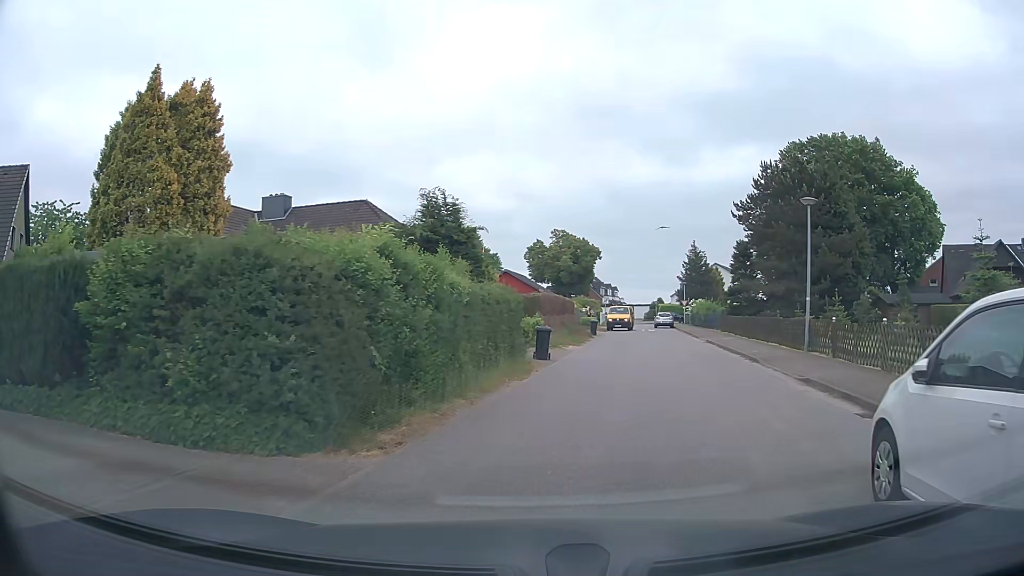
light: Day
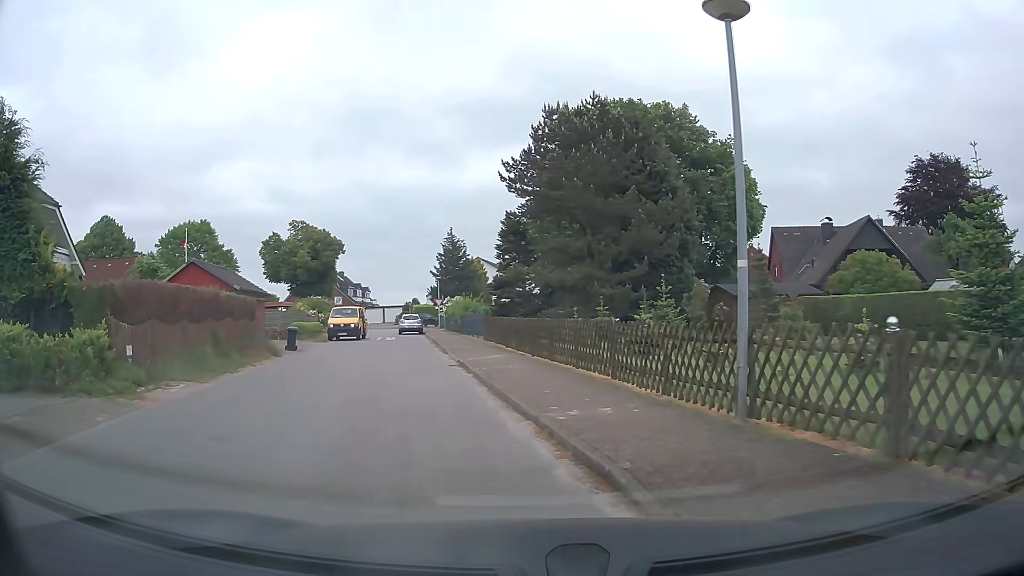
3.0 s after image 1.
(+3.5, +13.7) m; +21°
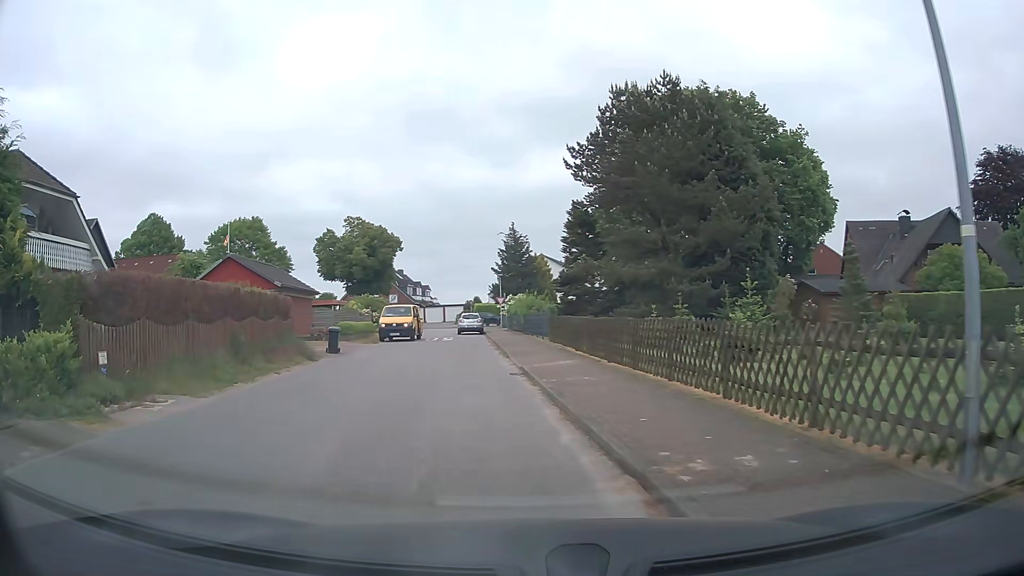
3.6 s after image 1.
(-0.1, +3.0) m; -5°
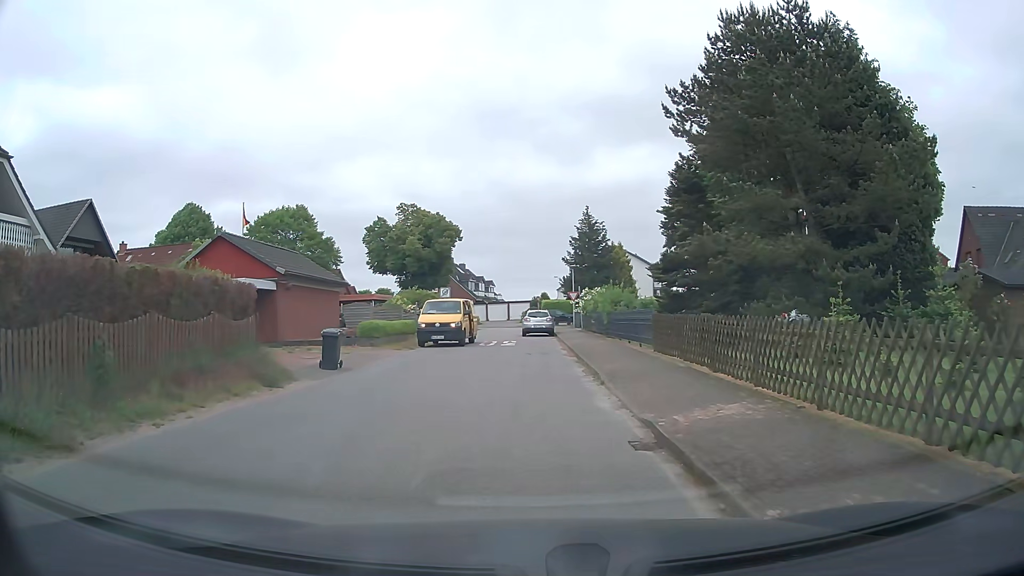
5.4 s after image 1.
(-0.7, +8.4) m; -6°
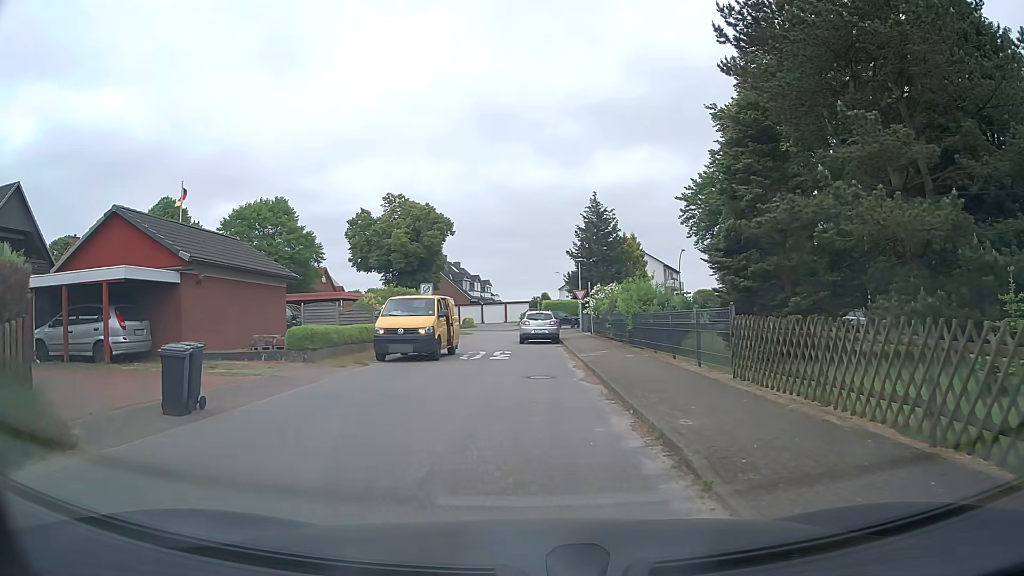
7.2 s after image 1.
(-0.1, +7.5) m; 0°
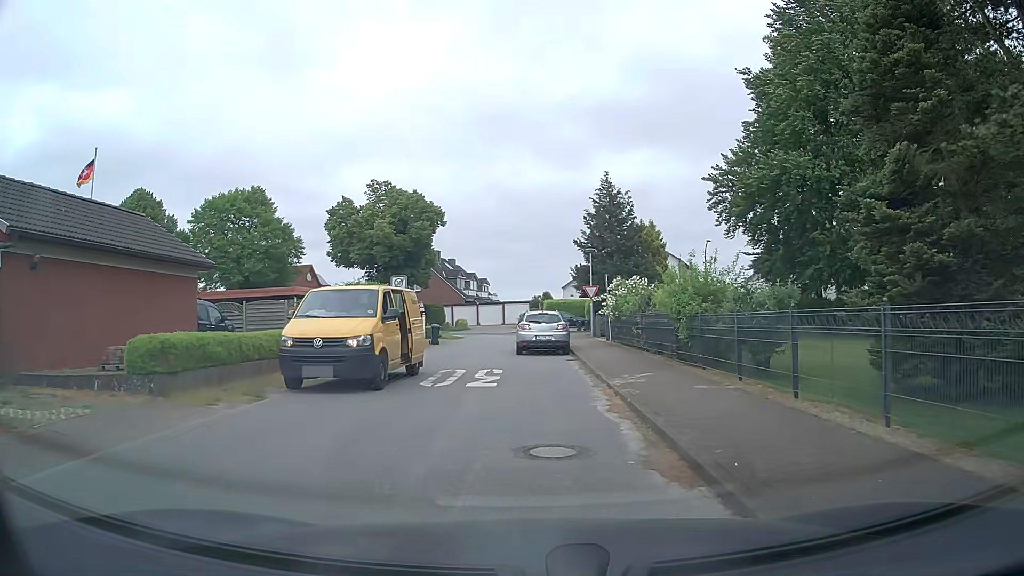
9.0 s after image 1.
(0.0, +7.7) m; 0°
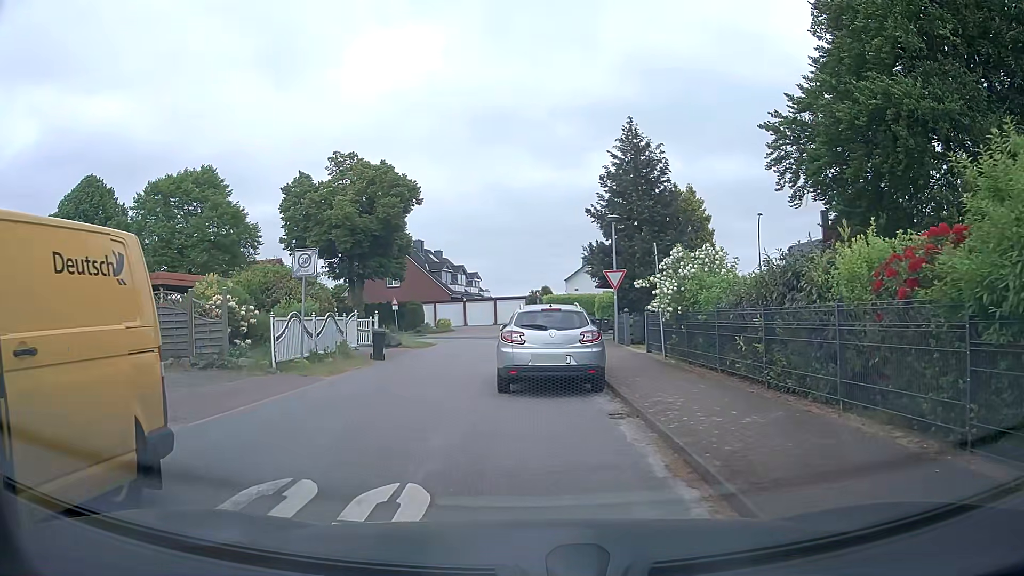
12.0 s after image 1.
(0.0, +11.4) m; 0°
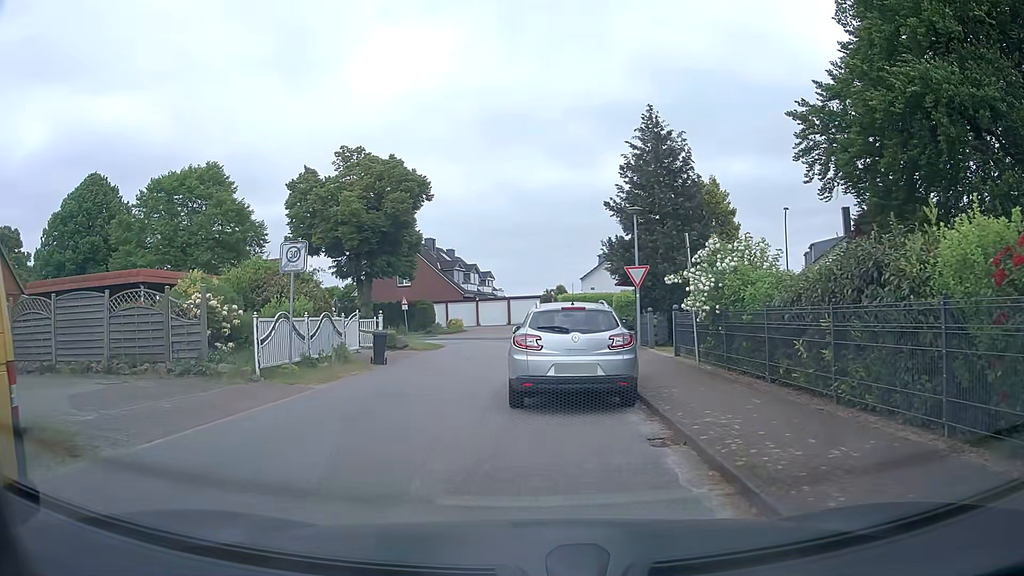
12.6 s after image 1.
(0.0, +1.8) m; -1°
